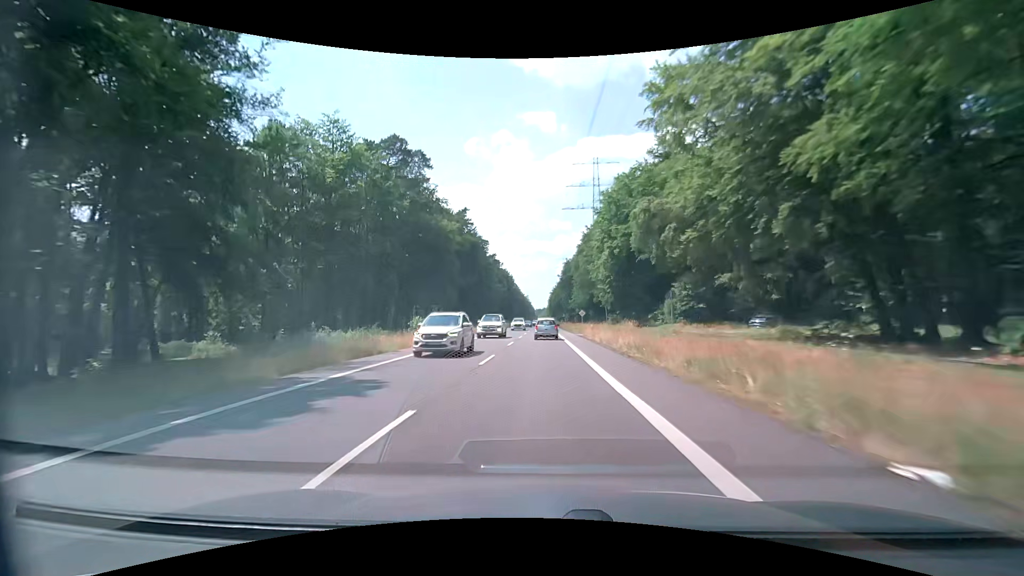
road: secondary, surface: asphalt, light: Day
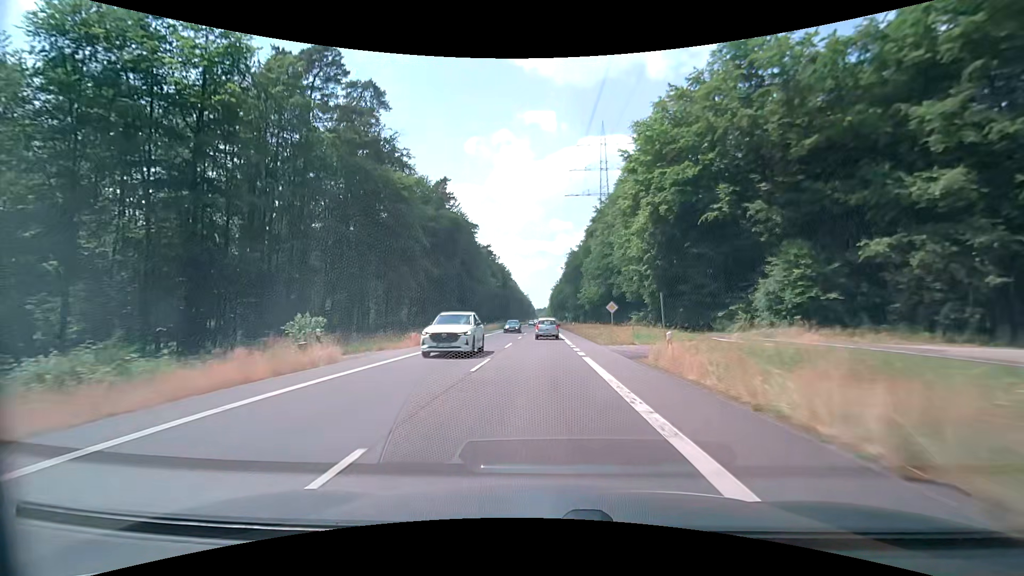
(0.0, +25.9) m; 0°
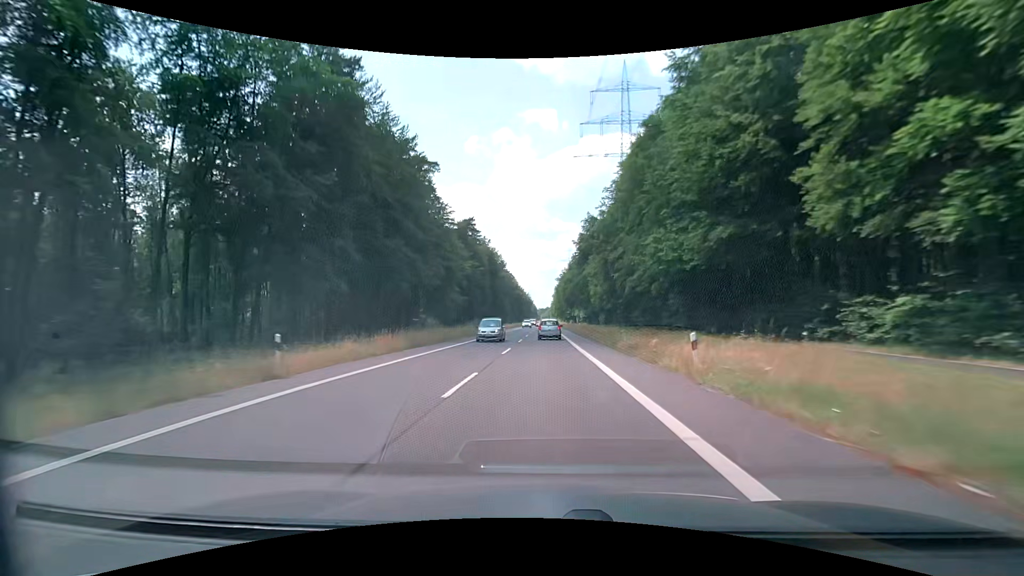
(-0.3, +52.4) m; -1°
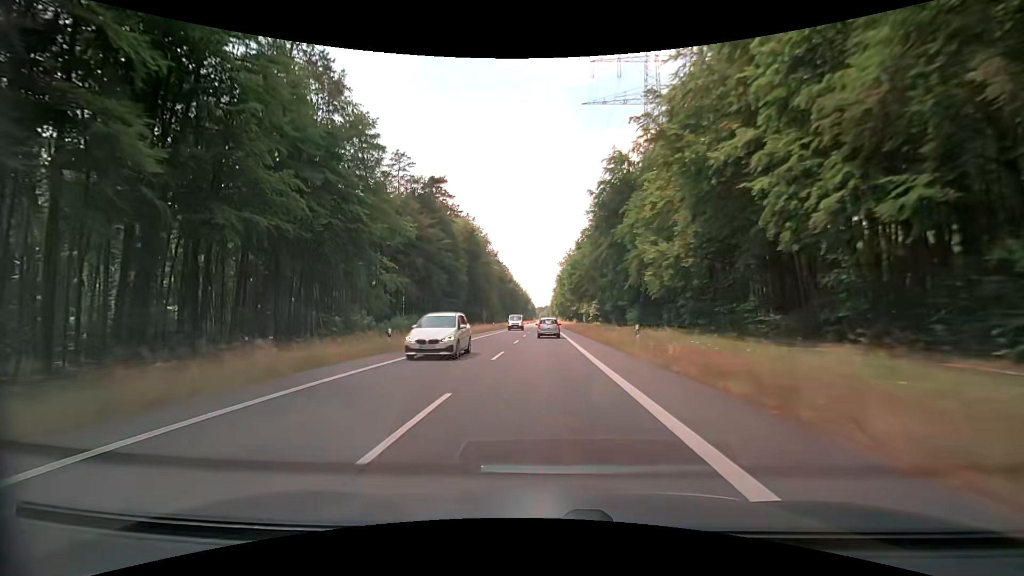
(+0.1, +39.9) m; 0°
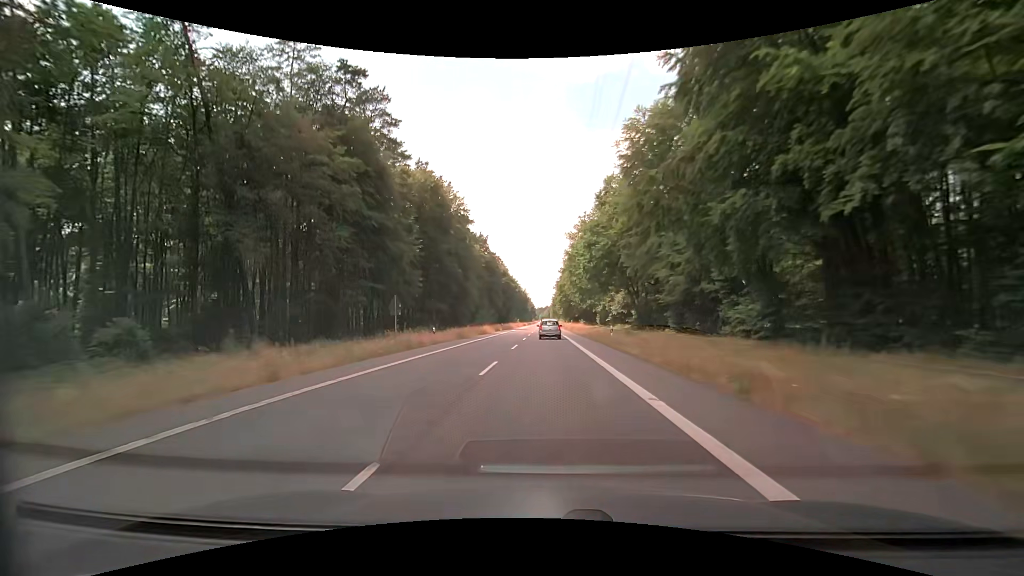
(-0.1, +40.3) m; 0°
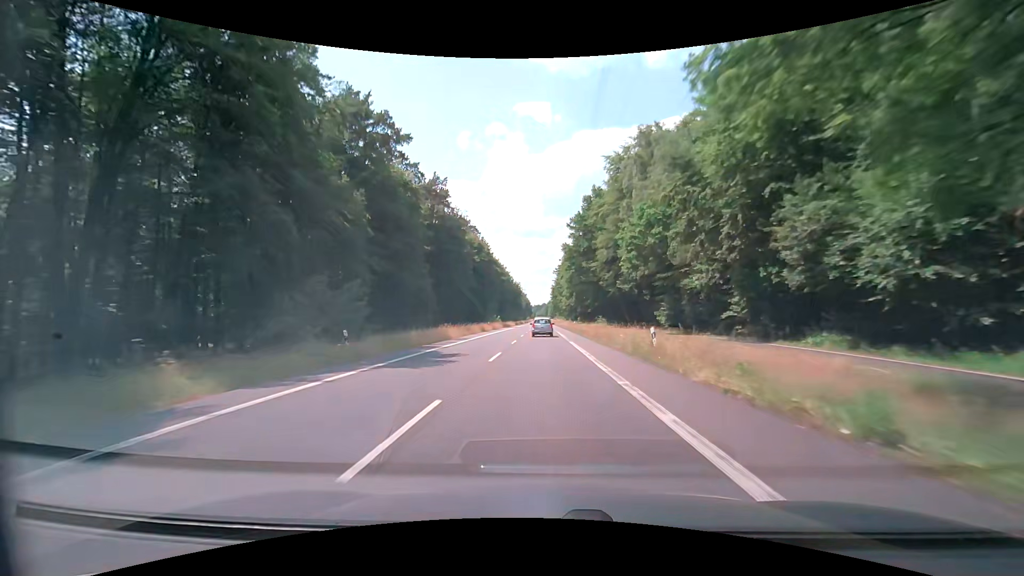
(+0.2, +68.2) m; 0°
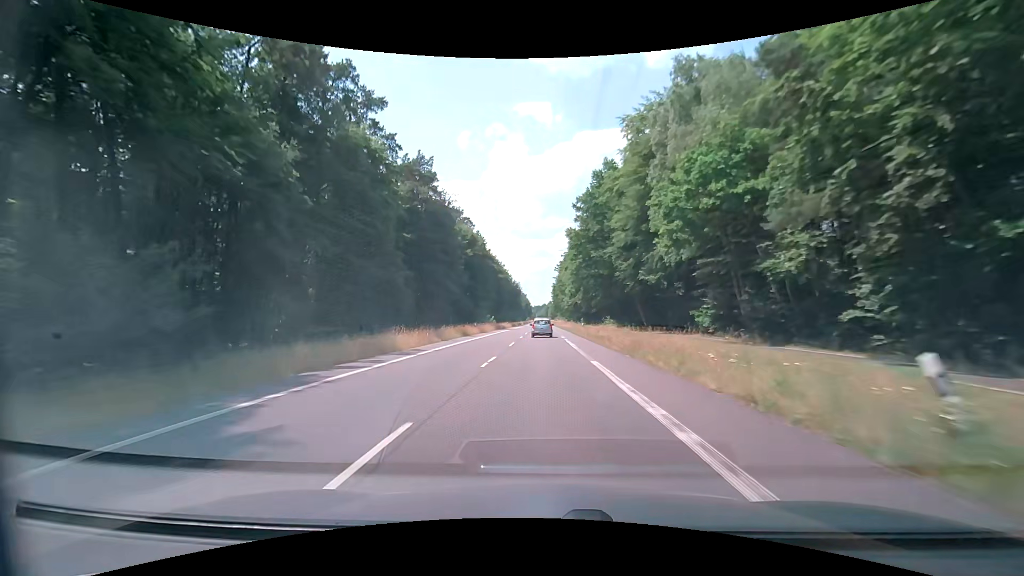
(0.0, +13.8) m; 0°
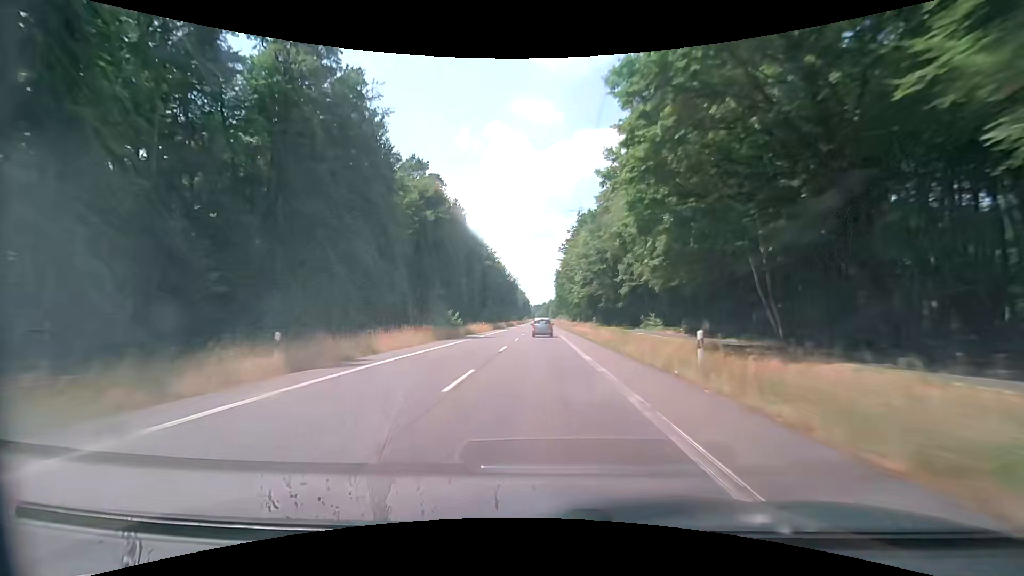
(+0.1, +41.4) m; 0°
(0, +10) (0, +20) (0, +30) (0, +40) (0, +50) (0, +60) (0, +70) (0, +80) (0, +90) (0, +100) m
